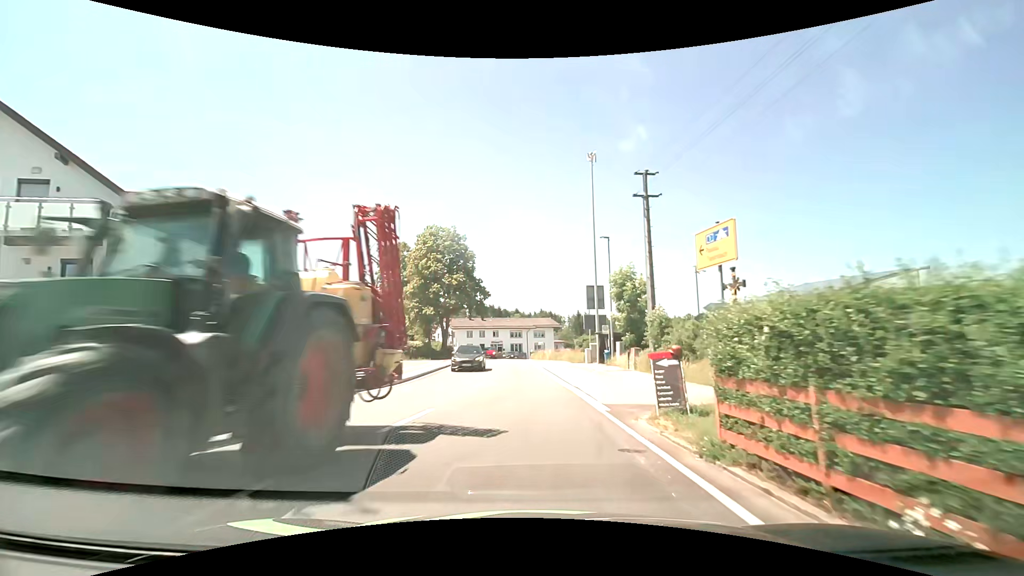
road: tertiary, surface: asphalt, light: Day
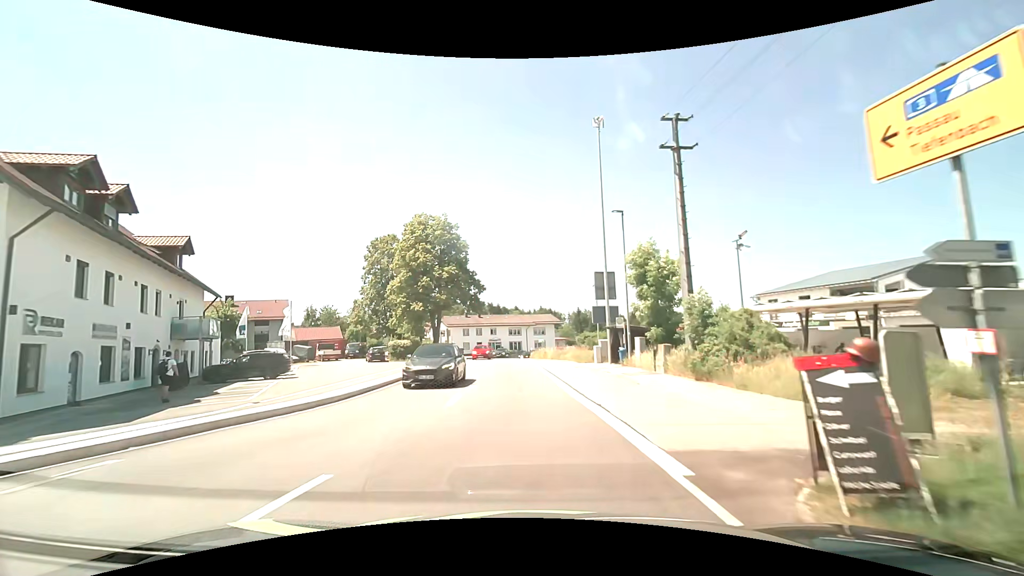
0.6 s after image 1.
(0.0, +5.6) m; 0°
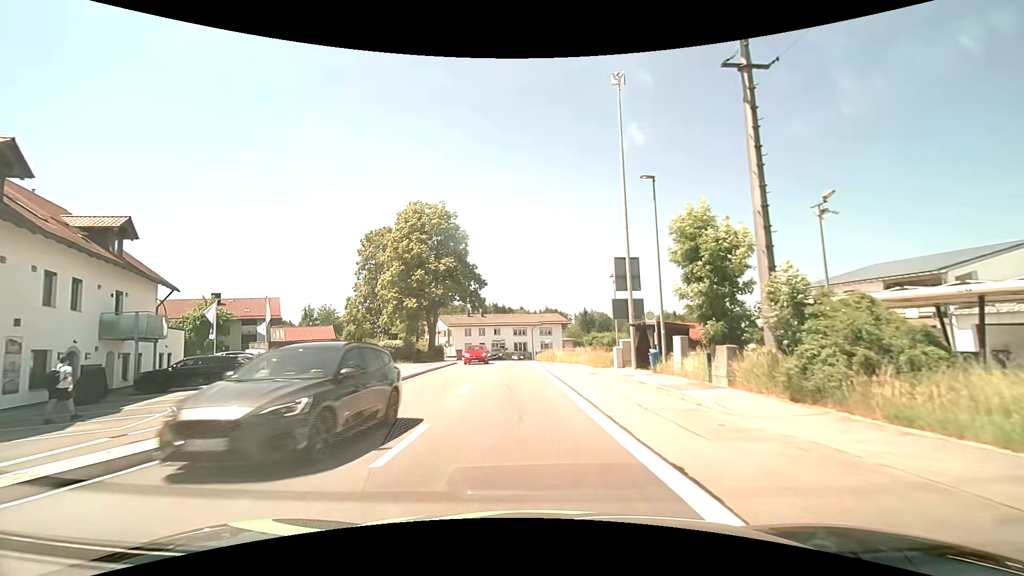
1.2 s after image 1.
(0.0, +5.6) m; 0°
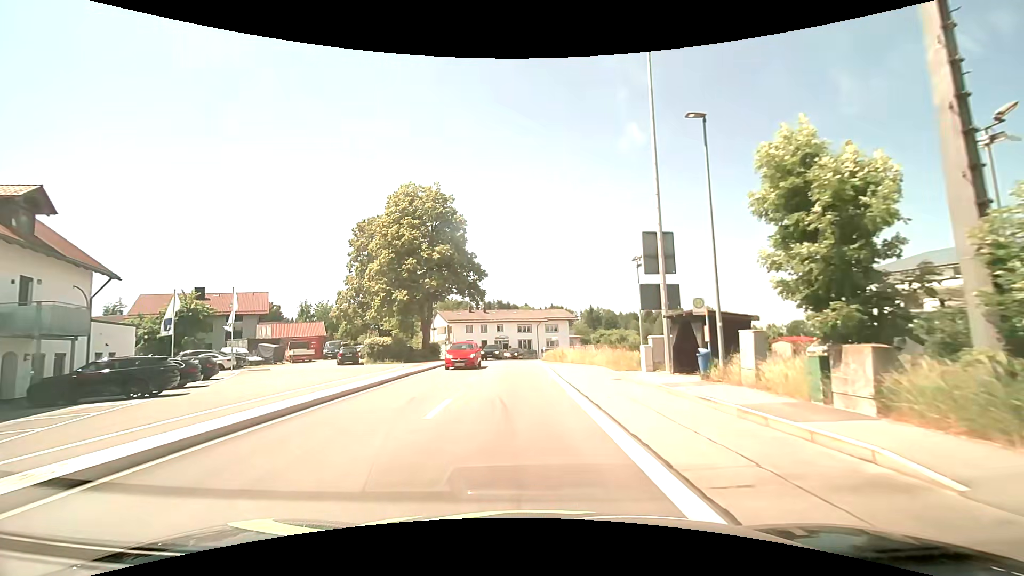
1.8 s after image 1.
(-0.1, +5.5) m; -1°
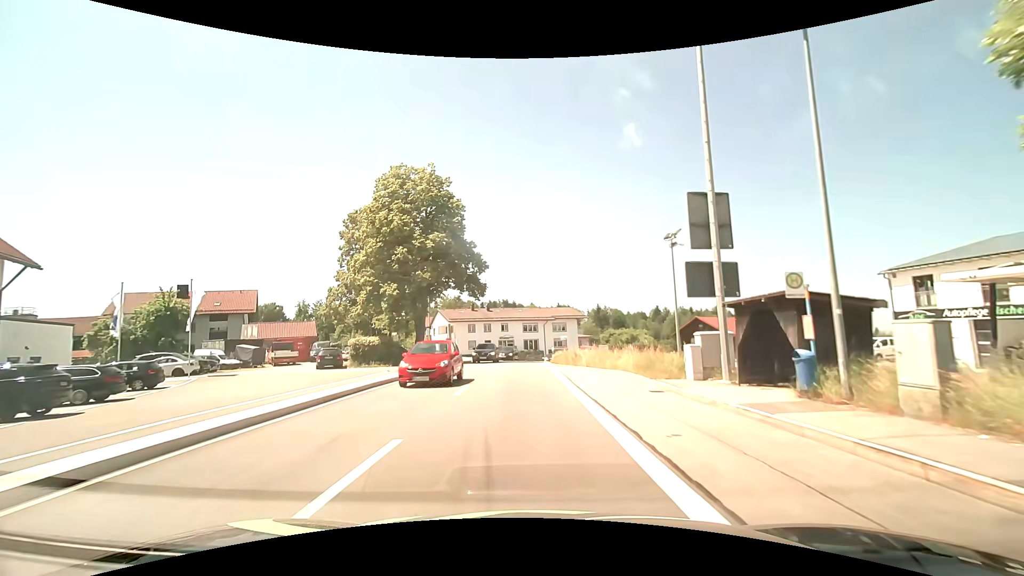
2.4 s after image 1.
(0.0, +5.3) m; -1°
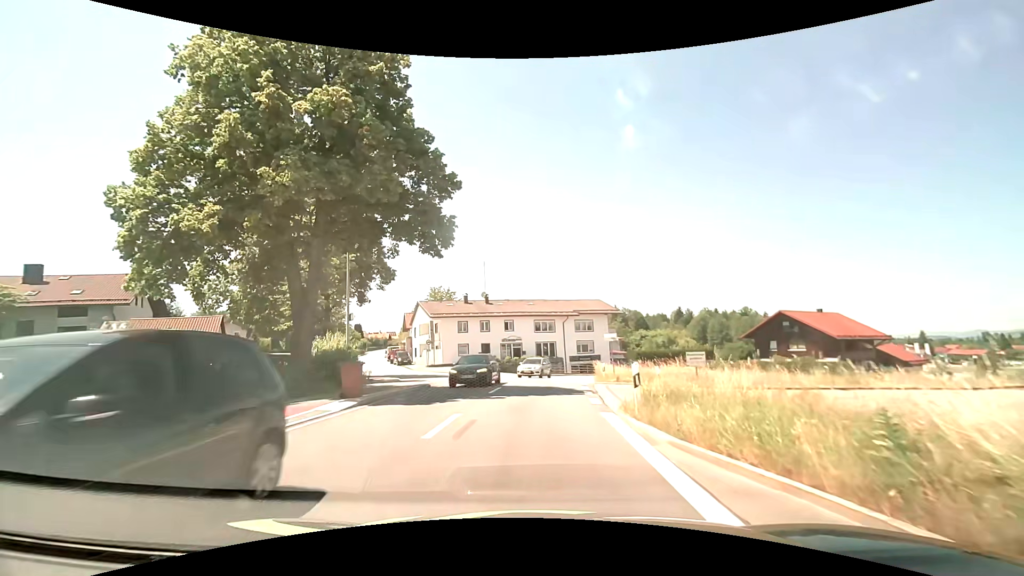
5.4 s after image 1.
(-0.3, +23.3) m; -1°
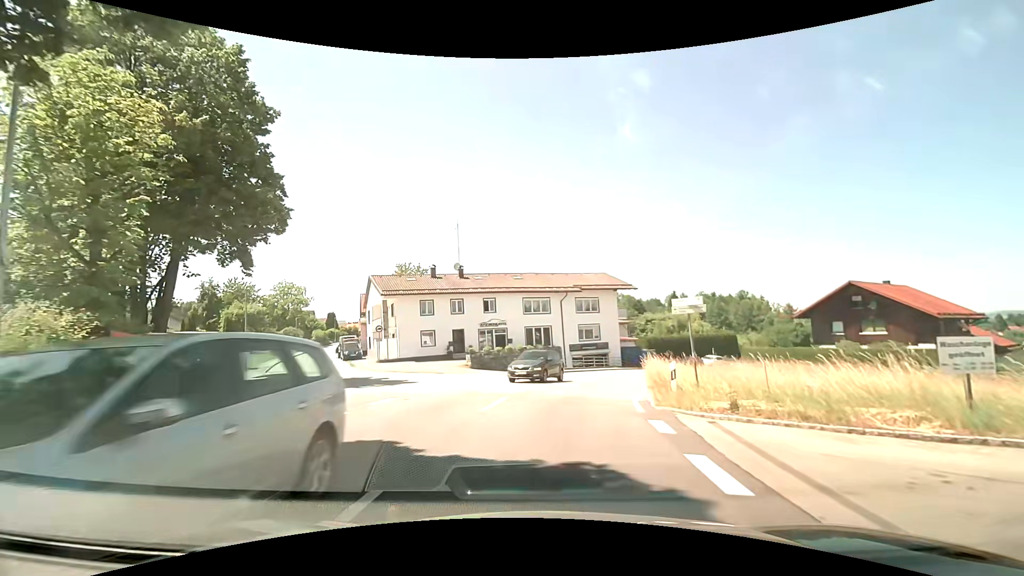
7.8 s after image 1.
(-0.1, +15.0) m; +1°
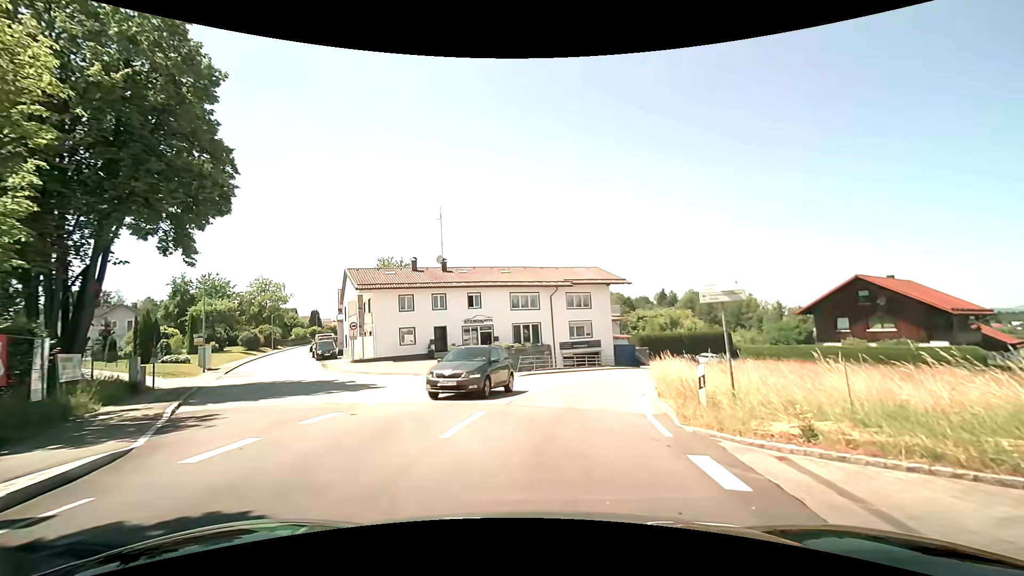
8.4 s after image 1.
(0.0, +3.1) m; +1°
(+1, +10) (0, +20) (-8, +26) (-15, +33) (-21, +41) (-25, +50) (-28, +60) (-31, +69) (-34, +79) (-37, +88) m
